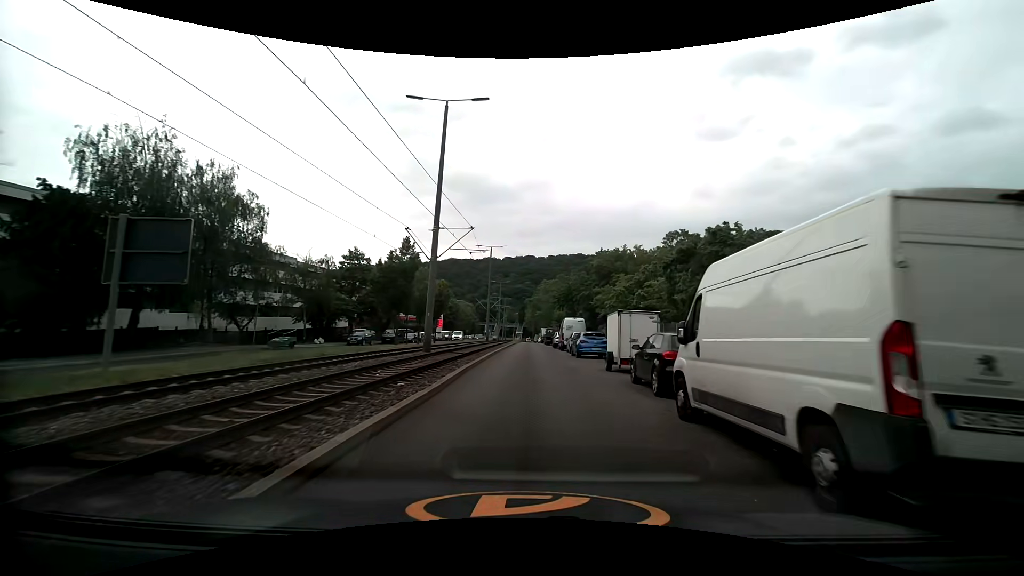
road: secondary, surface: asphalt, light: Day
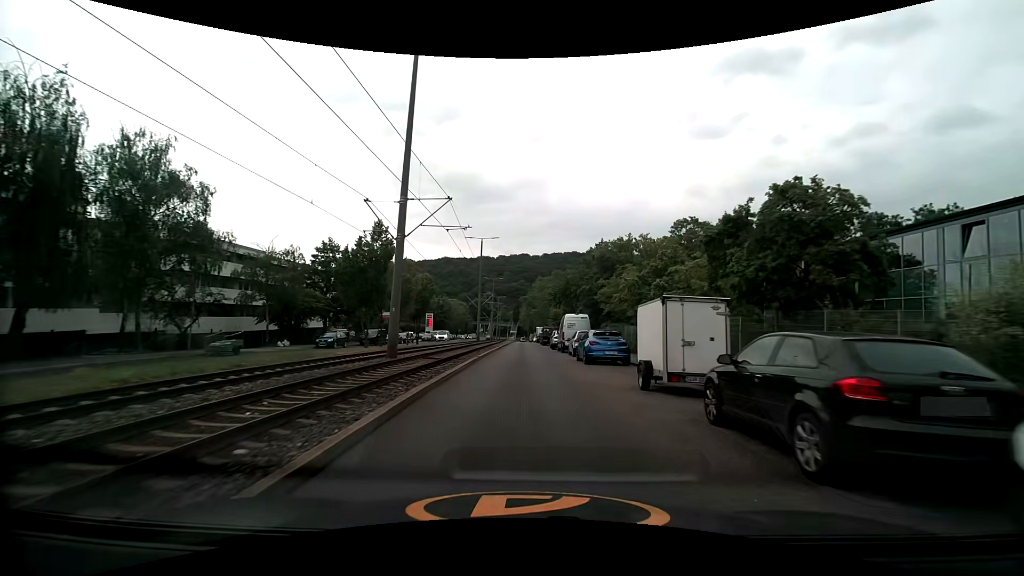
(0.0, +6.2) m; +1°
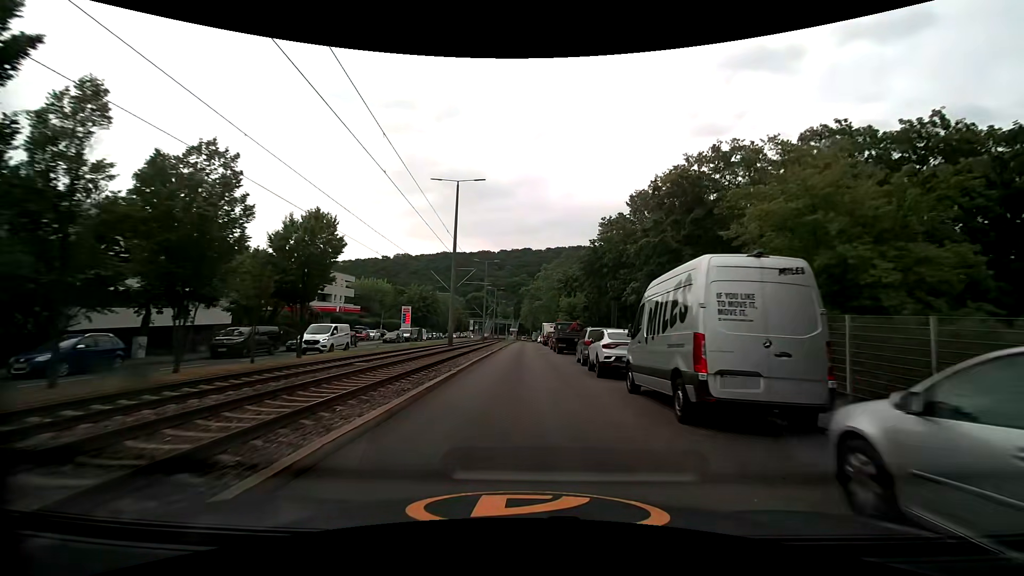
(-0.1, +26.7) m; -1°
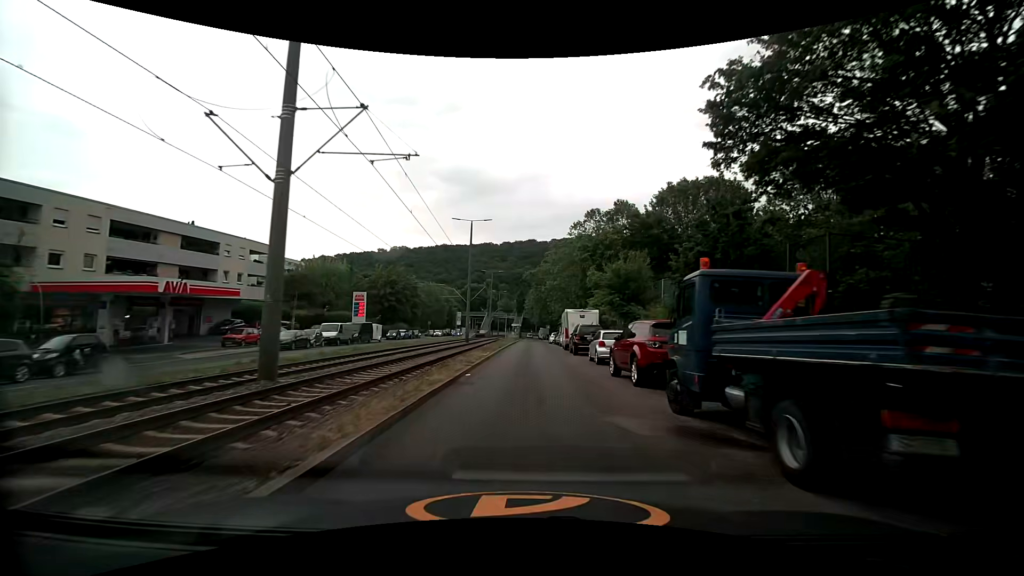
(-0.2, +31.1) m; -1°
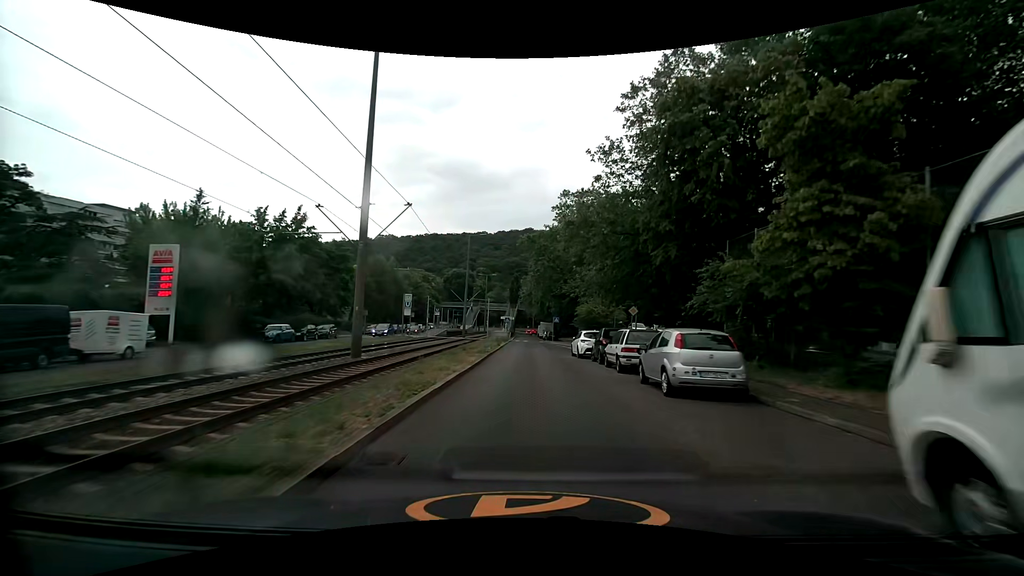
(+0.4, +37.2) m; +1°
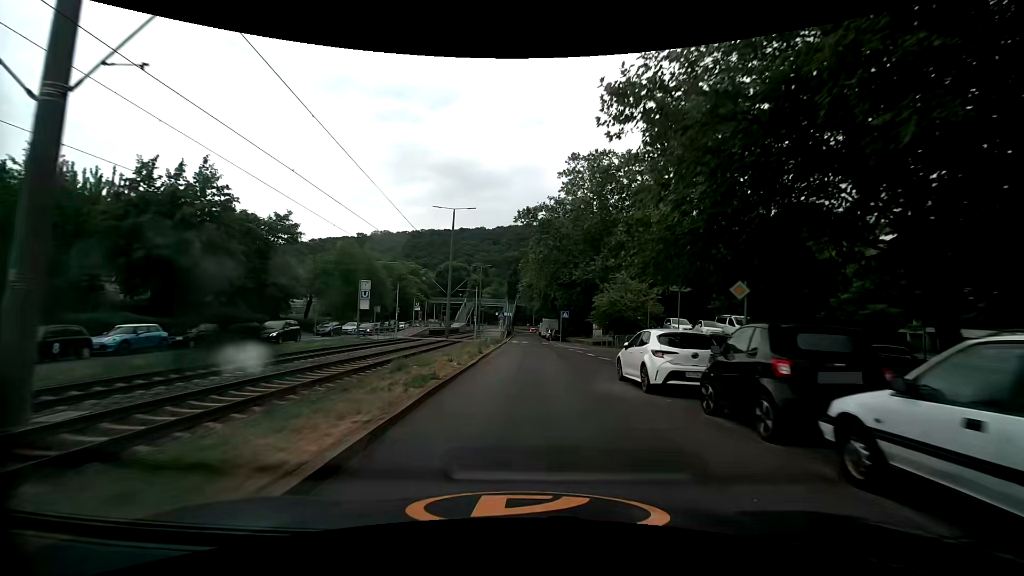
(0.0, +14.4) m; 0°
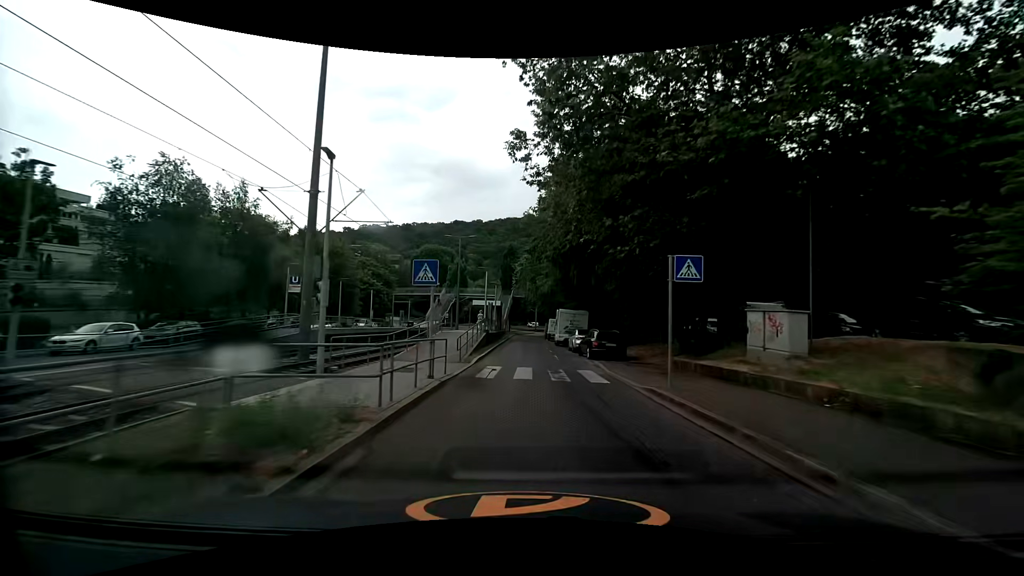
(0.0, +35.4) m; 0°
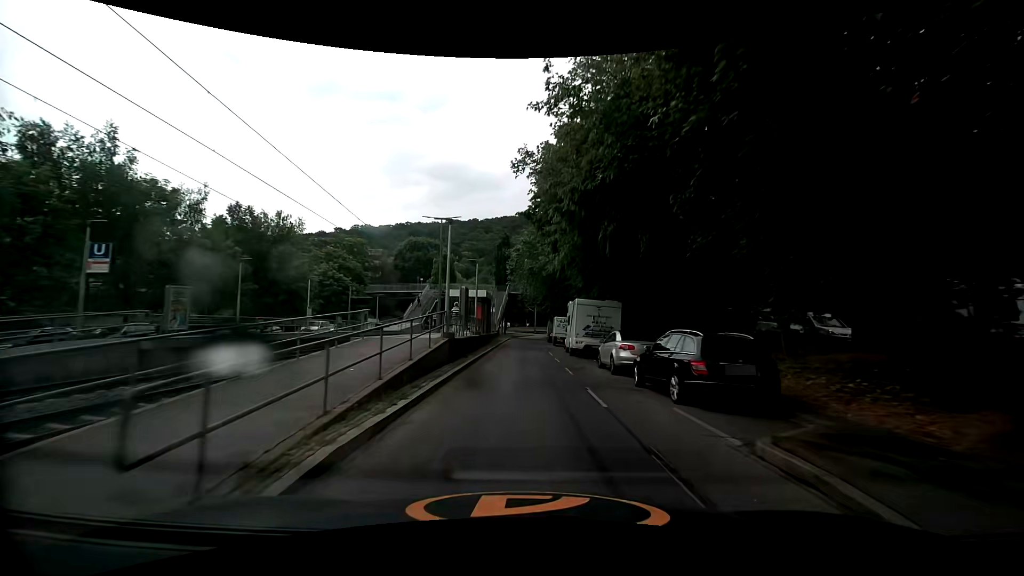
(+0.1, +14.3) m; +1°
(0, +10) (0, +20) (0, +30) (0, +40) (-1, +50) (-1, +60) (-1, +70) (0, +80) (0, +90) (+1, +100) m
